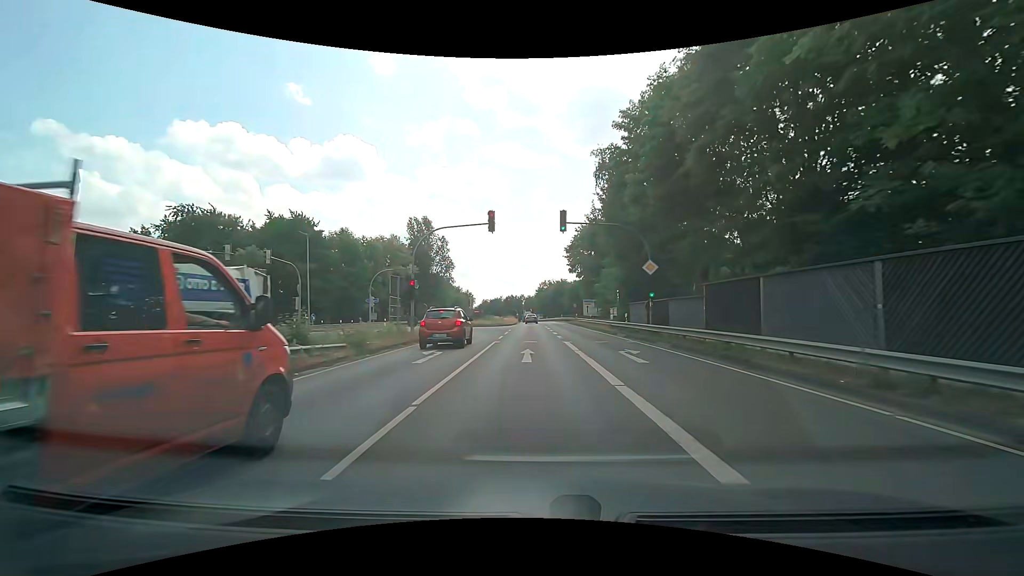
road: secondary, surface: asphalt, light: Day
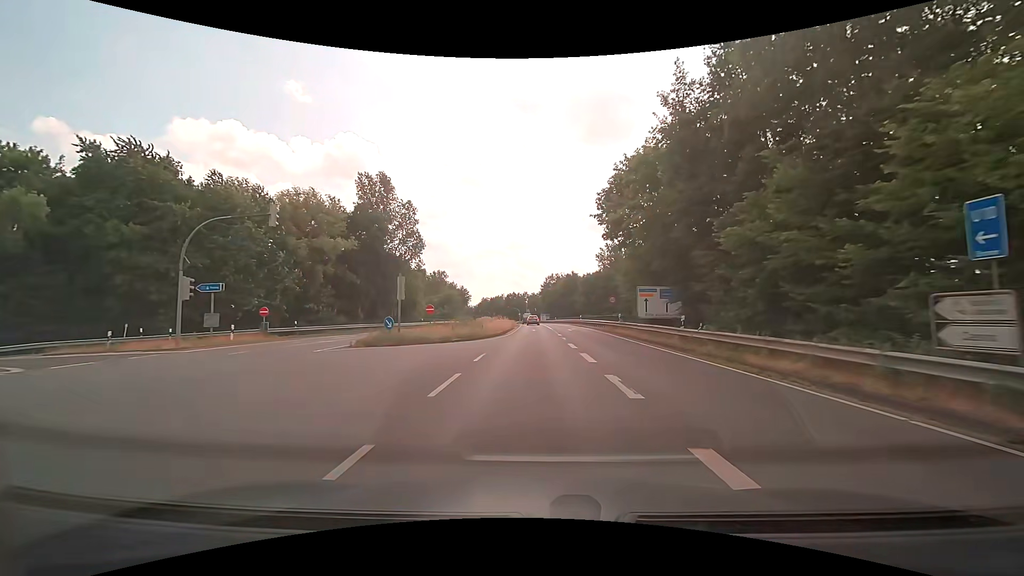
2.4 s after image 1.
(-0.2, +30.7) m; -1°
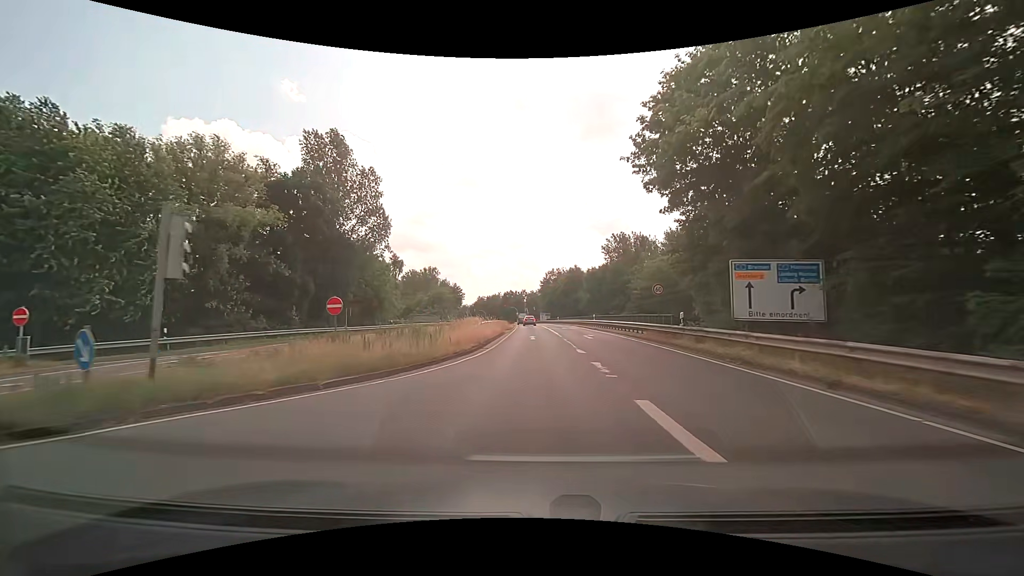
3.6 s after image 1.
(+0.1, +15.5) m; 0°
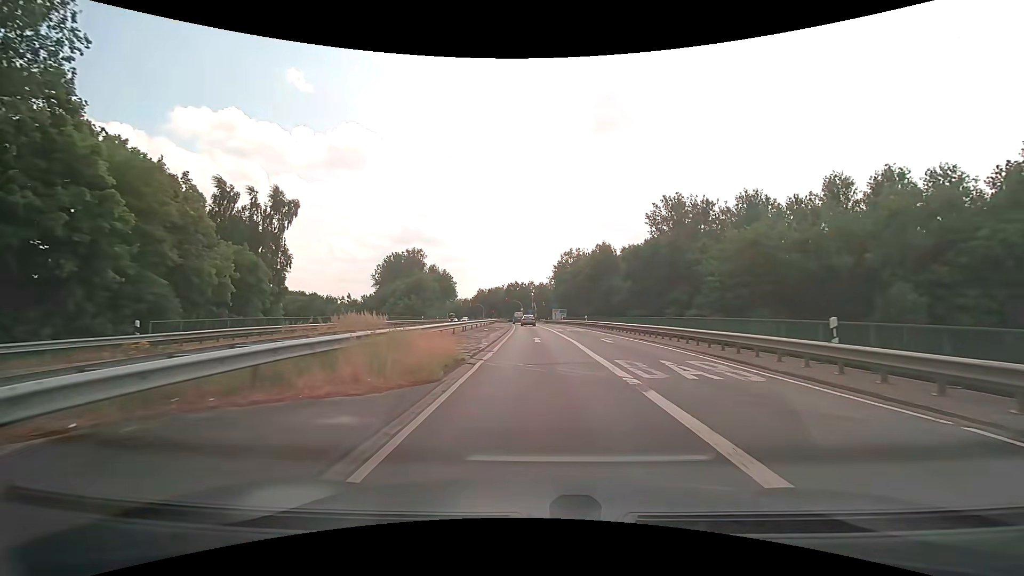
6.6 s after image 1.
(-0.2, +38.6) m; -1°
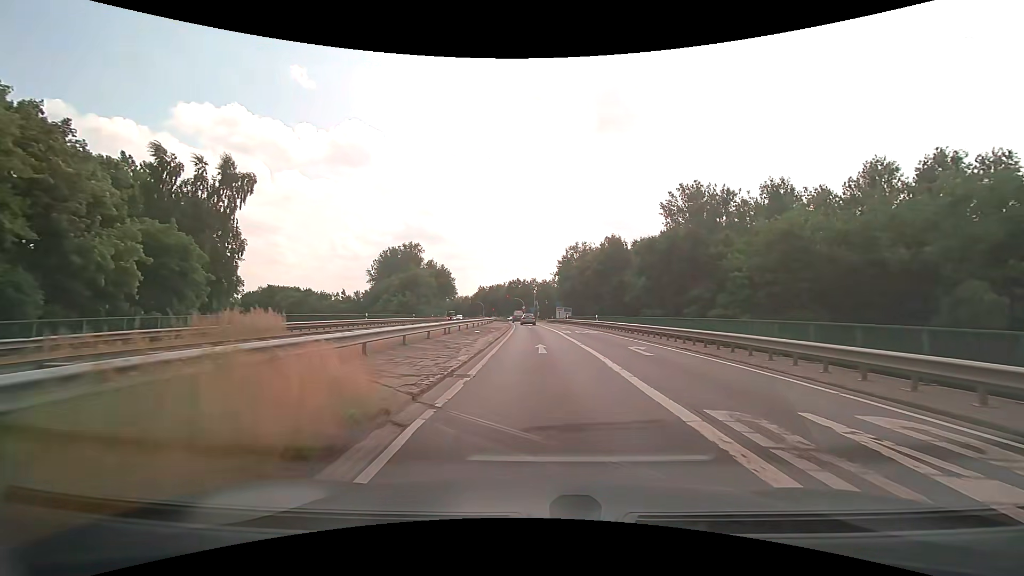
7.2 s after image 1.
(0.0, +7.3) m; 0°
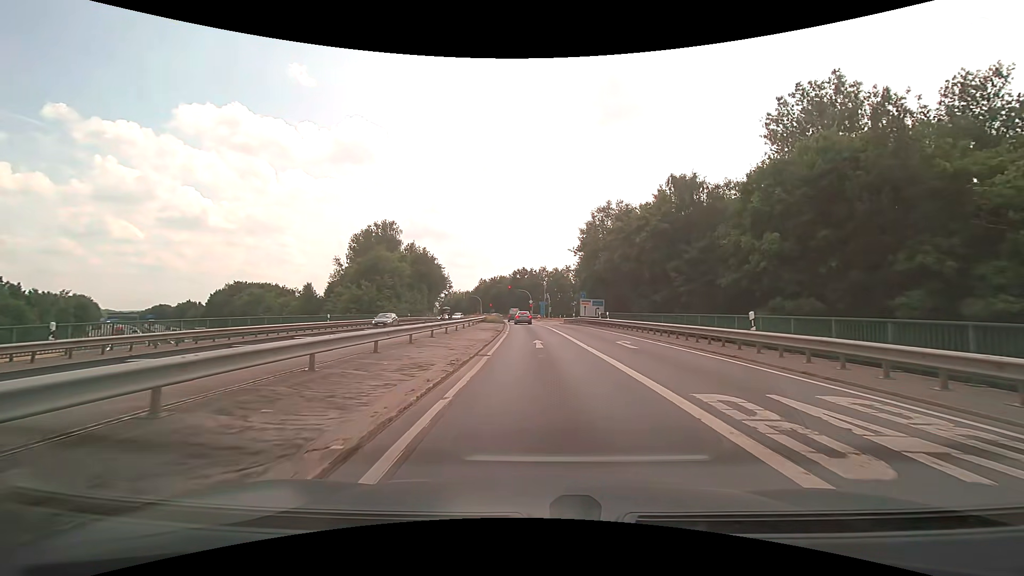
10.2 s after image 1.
(-0.1, +32.2) m; -1°
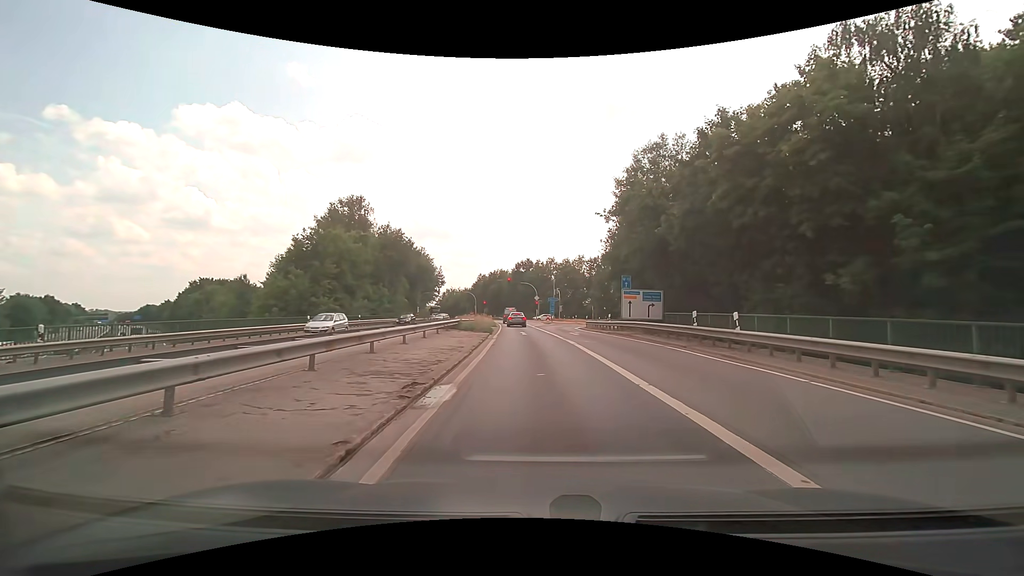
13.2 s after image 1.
(-0.2, +23.5) m; -1°
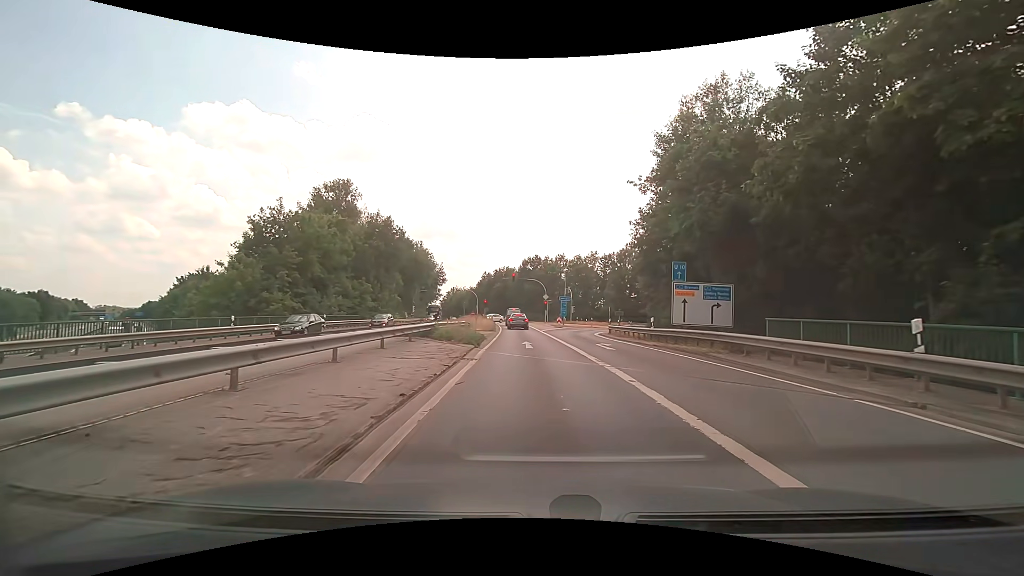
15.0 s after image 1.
(-0.1, +10.4) m; -1°
(0, +10) (0, +20) (-1, +30) (-1, +40) (-2, +50) (-2, +60) (-3, +70) (-4, +80) (-5, +90) (-7, +100) m
